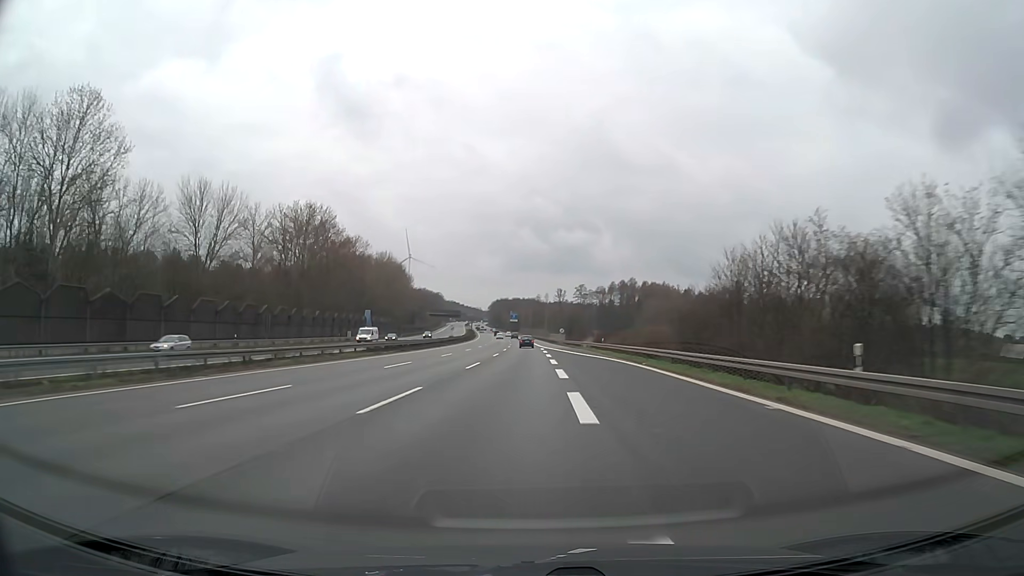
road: motorway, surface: asphalt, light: Day
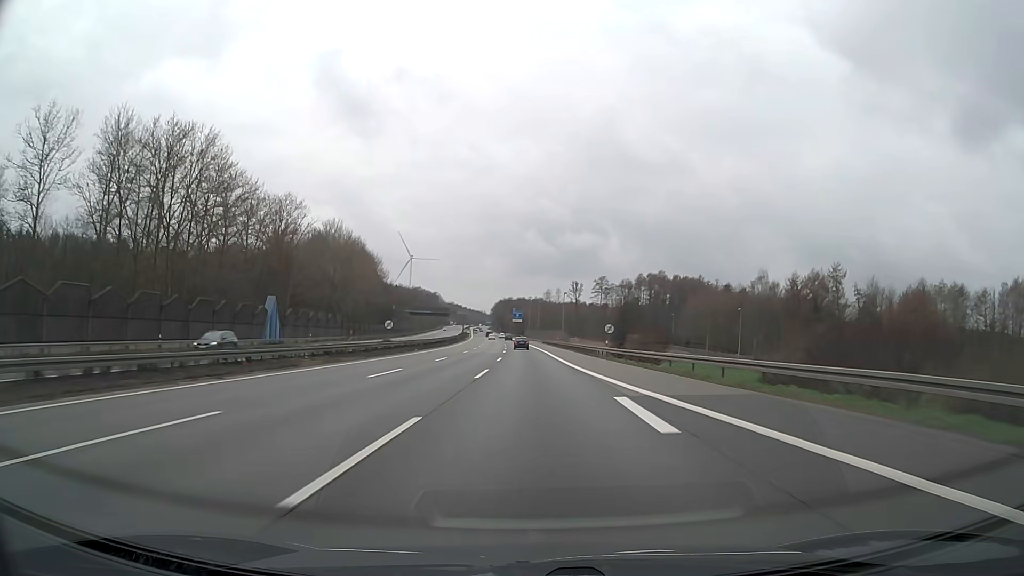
(-0.5, +61.0) m; -1°
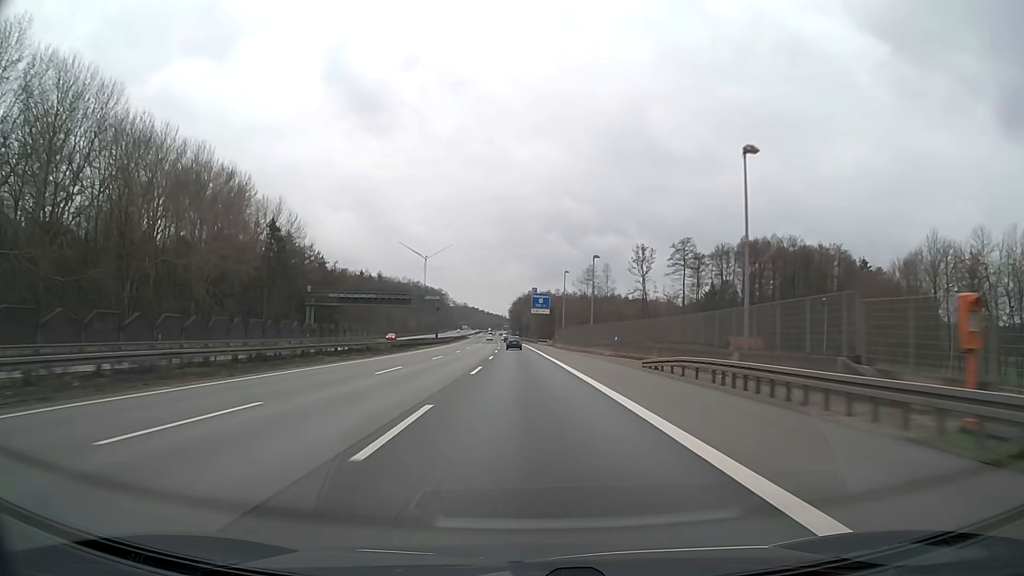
(-1.5, +103.7) m; -2°
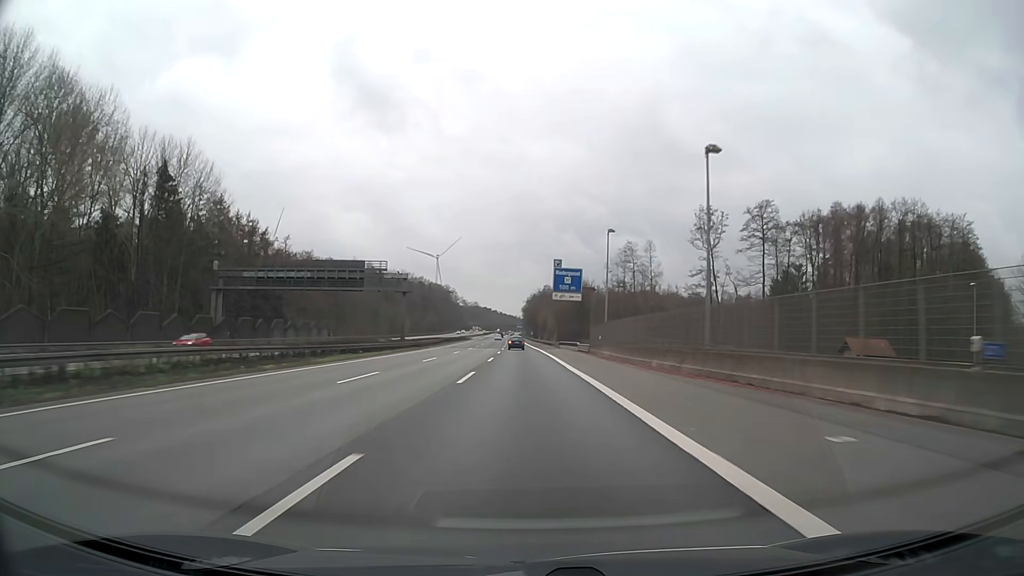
(-0.5, +42.0) m; -1°
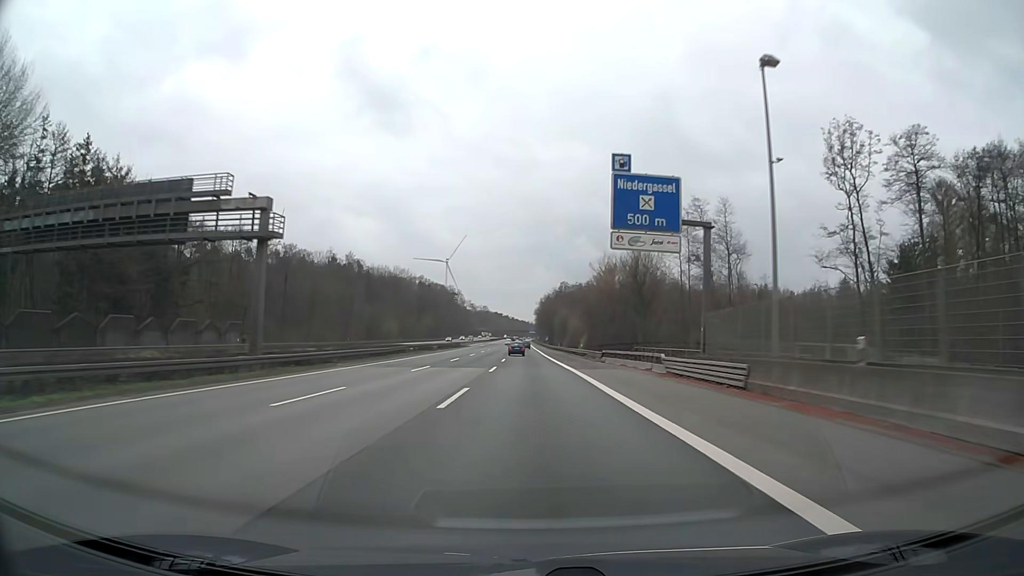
(-0.4, +42.4) m; -1°
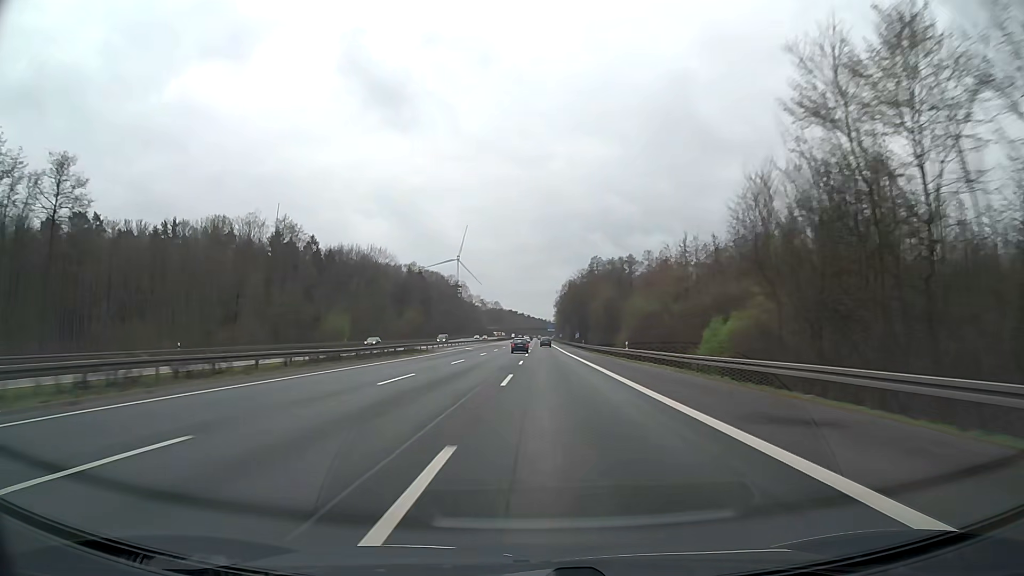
(-0.8, +65.5) m; -1°
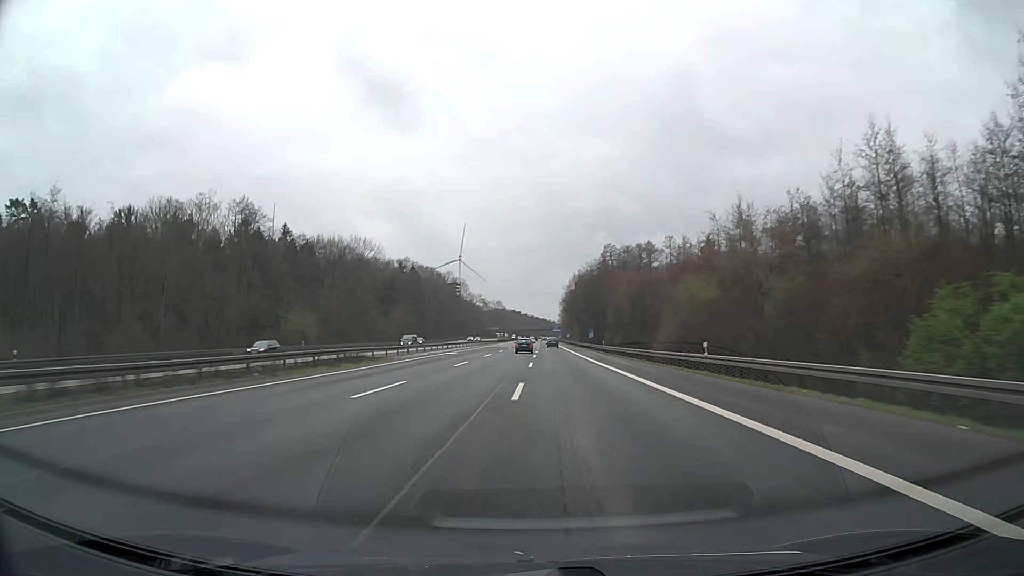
(-0.1, +22.3) m; 0°
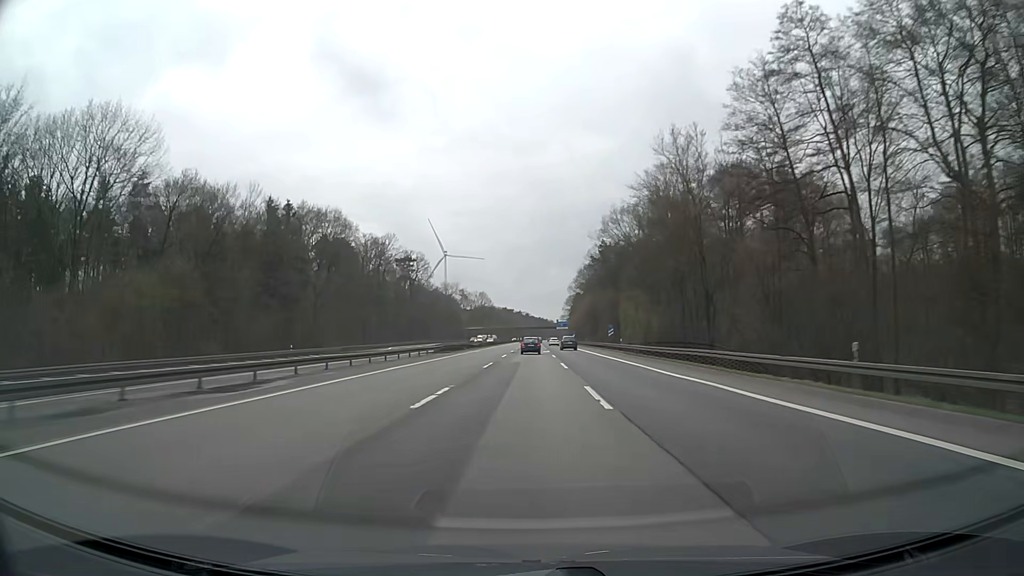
(+0.2, +111.5) m; 0°
(0, +10) (0, +20) (0, +30) (0, +40) (0, +50) (0, +60) (0, +70) (0, +80) (0, +90) (0, +100) m
